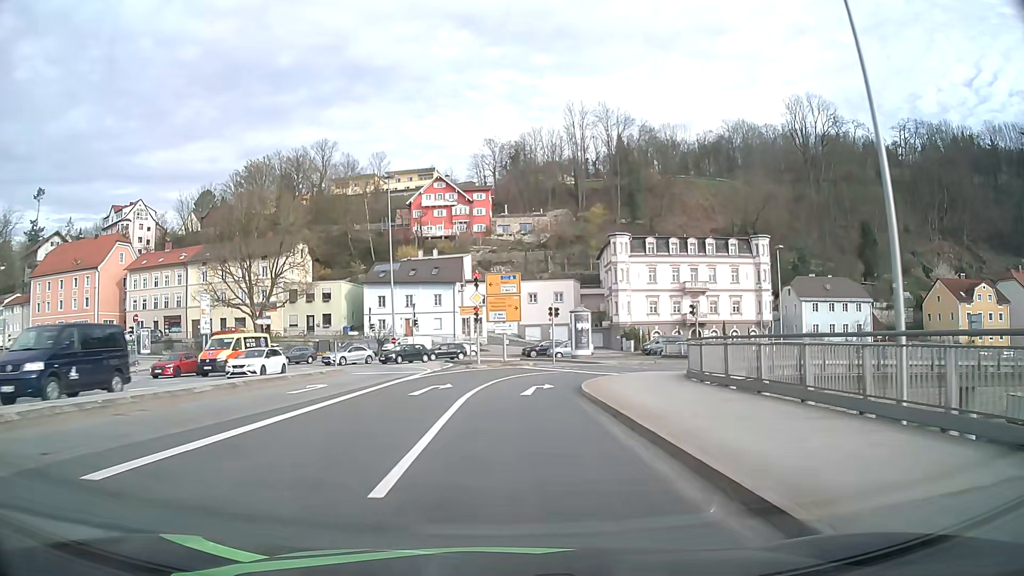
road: primary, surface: asphalt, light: Day
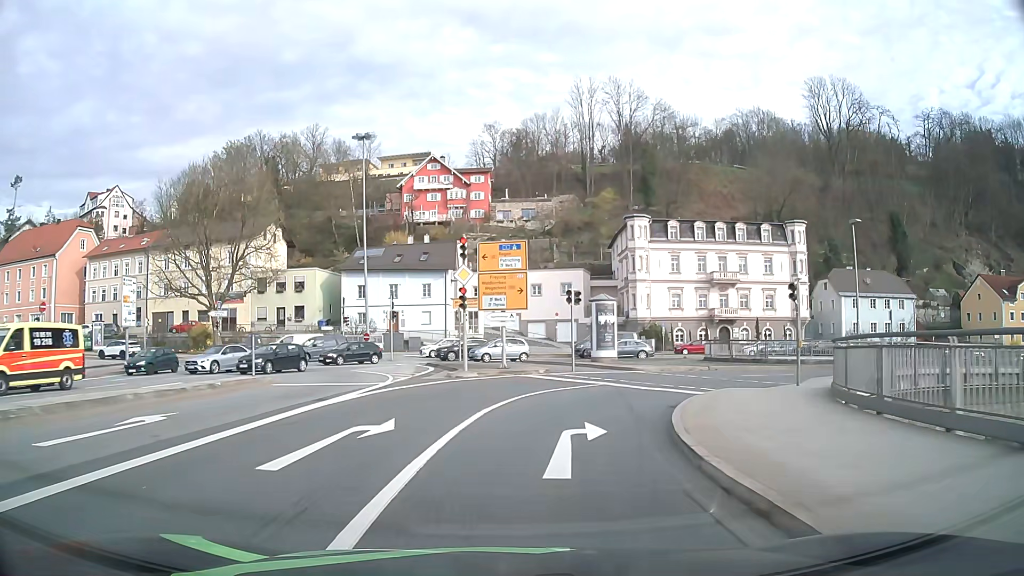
(0.0, +11.3) m; 0°
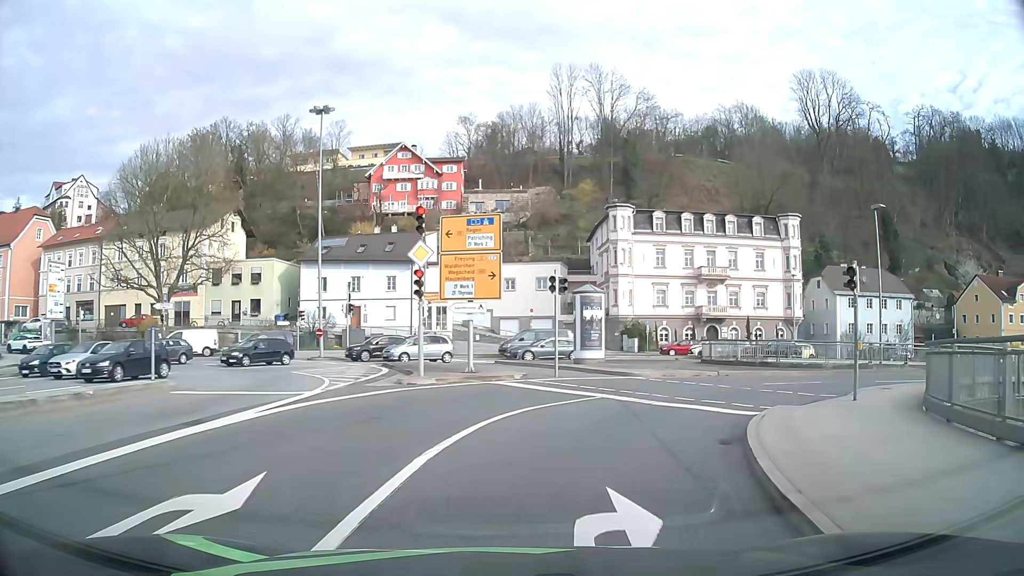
(+0.1, +5.2) m; +2°
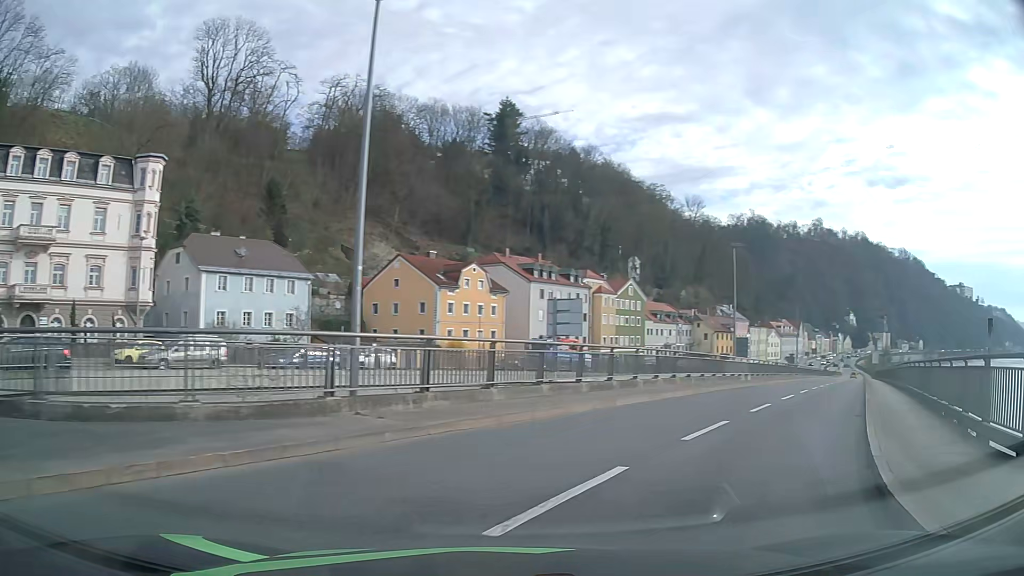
(+8.5, +20.2) m; +54°
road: primary_link
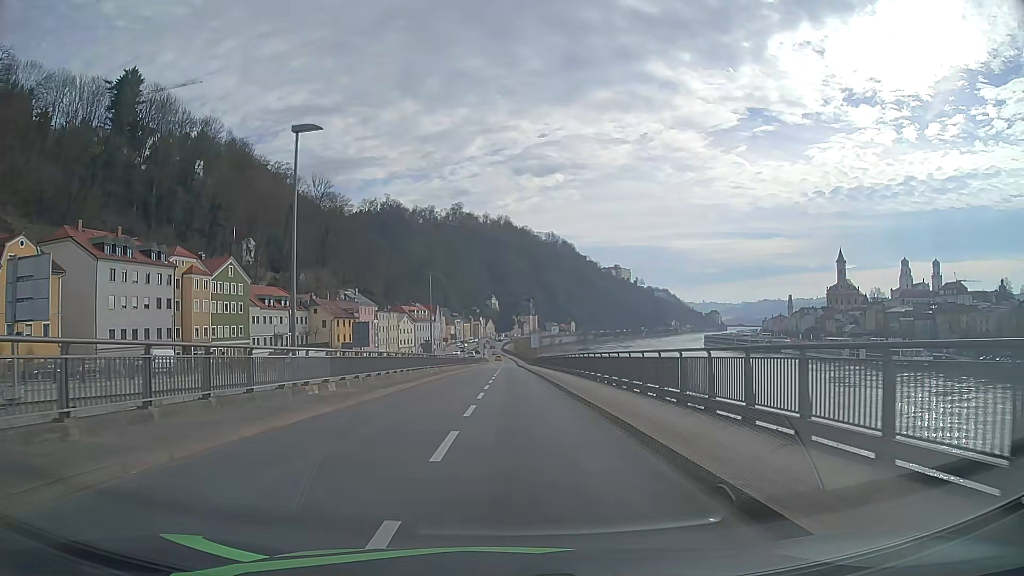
(+8.2, +18.6) m; +32°
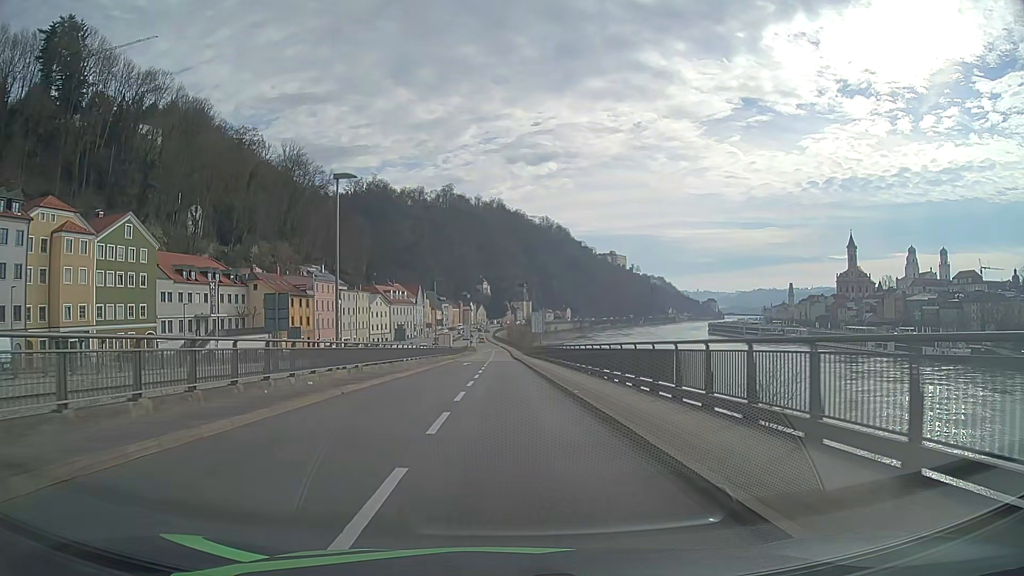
(+0.1, +28.5) m; 0°
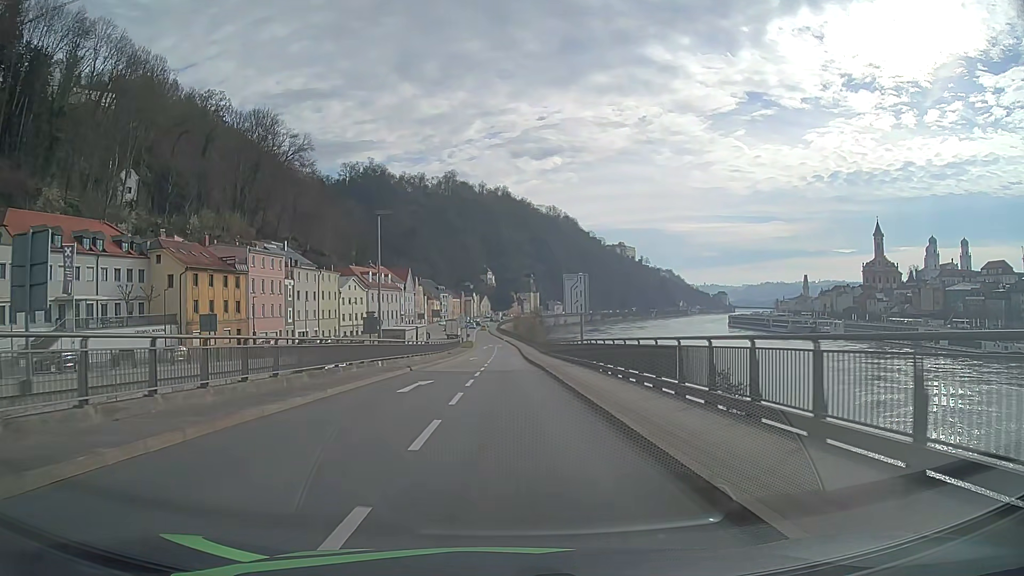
(-0.2, +31.9) m; -1°
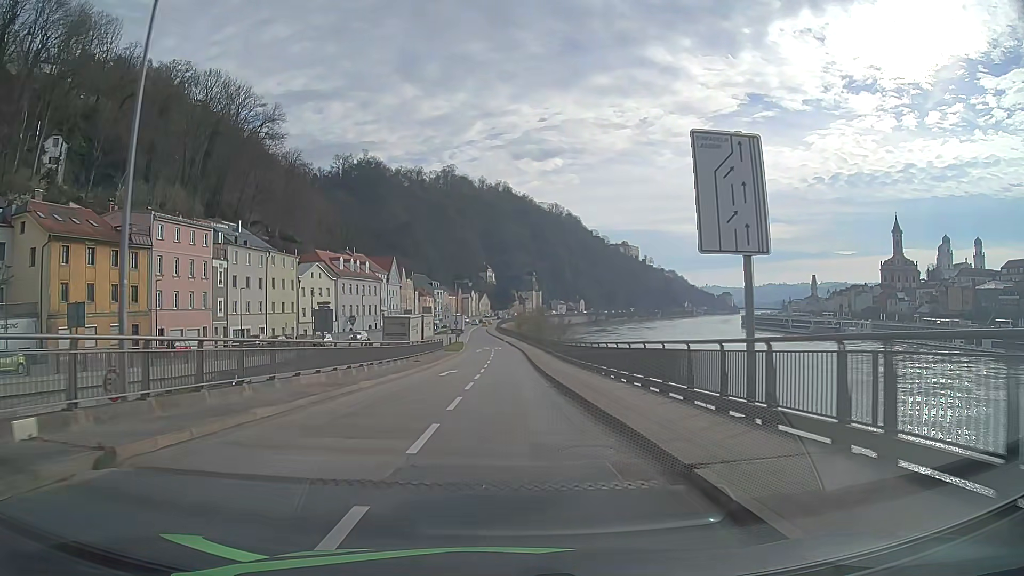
(+0.1, +24.1) m; 0°
(0, +10) (0, +20) (0, +30) (0, +40) (0, +50) (0, +60) (0, +70) (-1, +80) (-1, +90) (-2, +100) m
